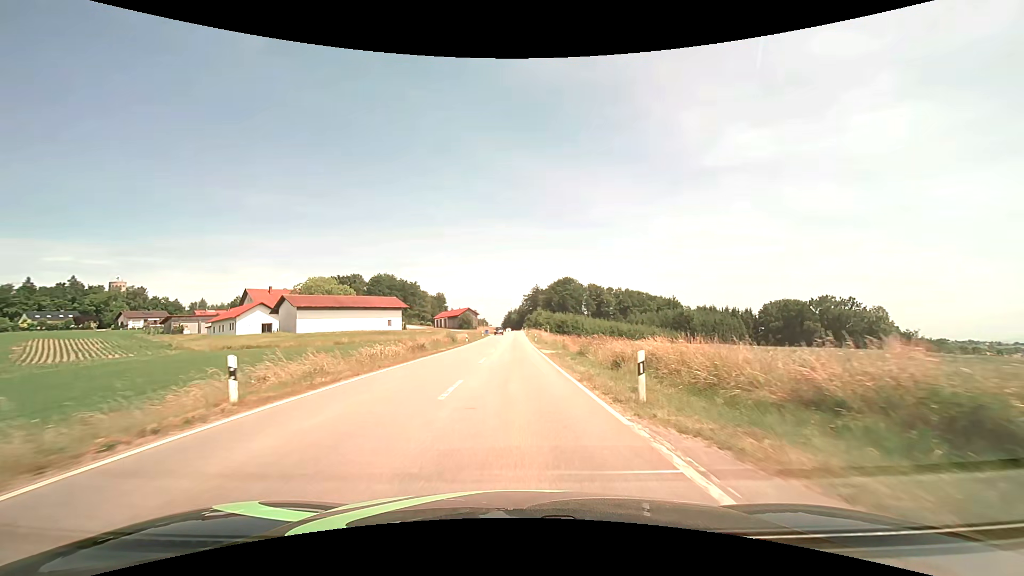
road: tertiary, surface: asphalt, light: Day
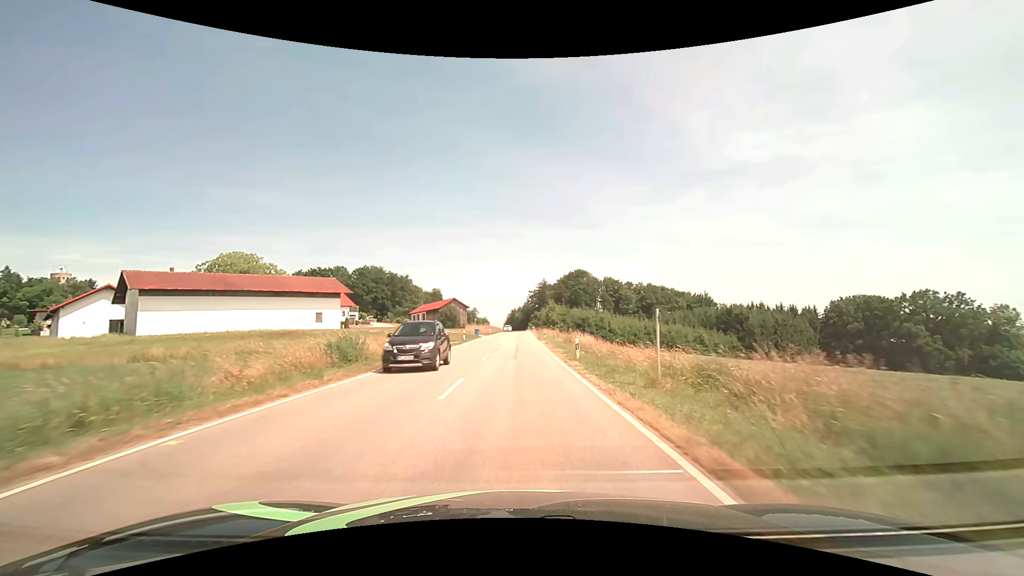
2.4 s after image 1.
(-0.3, +36.4) m; -1°
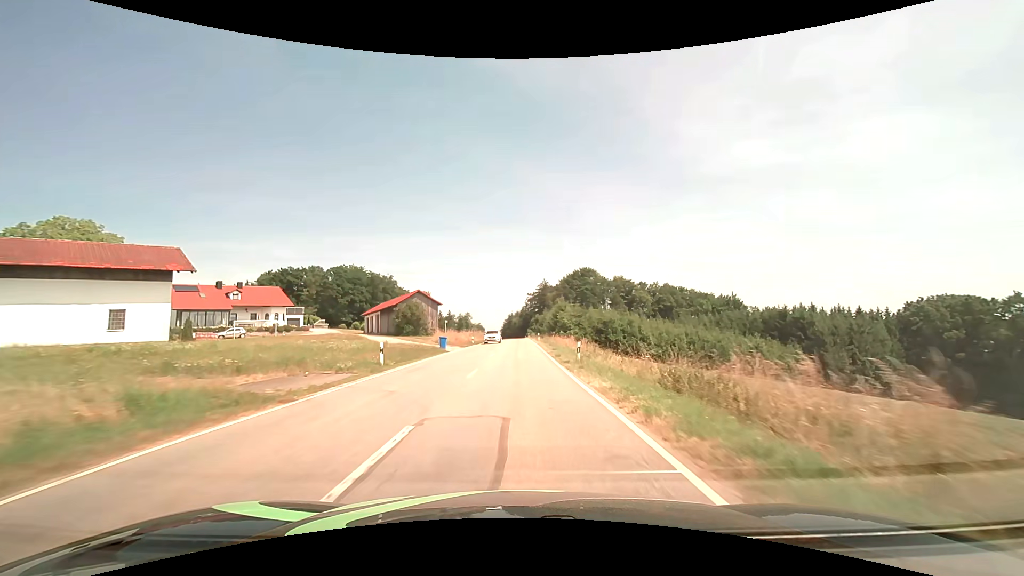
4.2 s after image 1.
(+0.3, +30.0) m; 0°
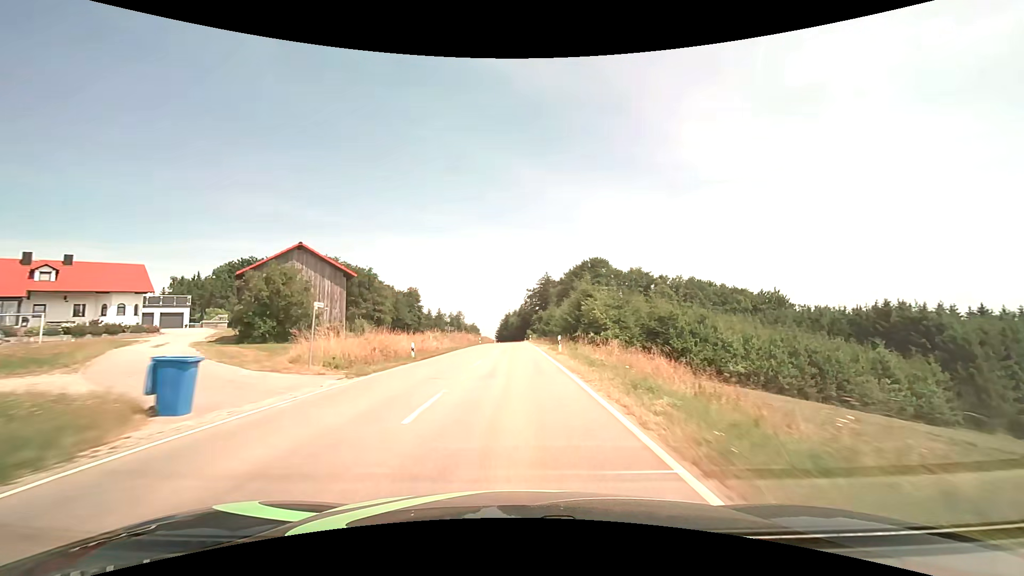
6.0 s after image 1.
(+0.2, +31.8) m; +1°
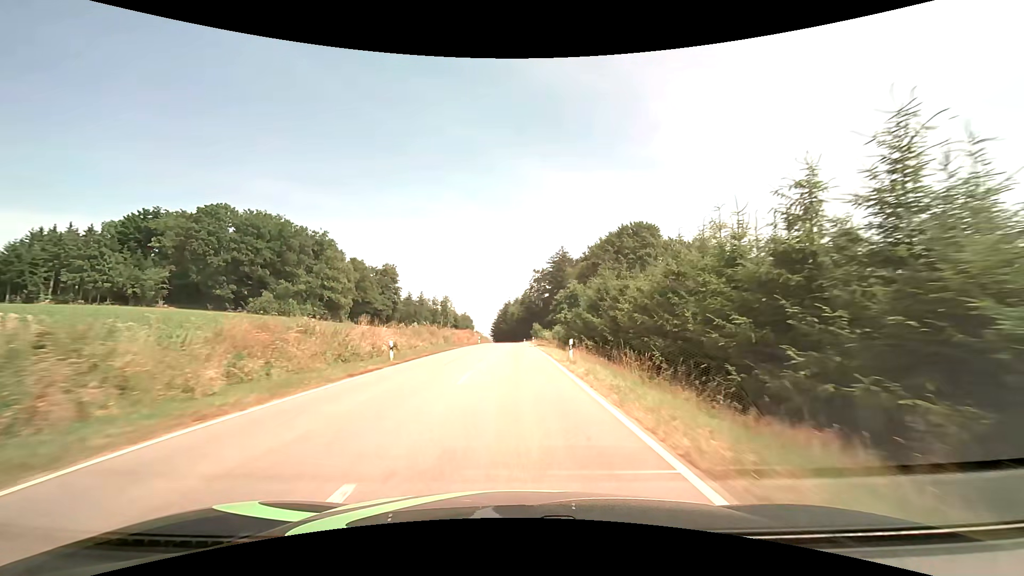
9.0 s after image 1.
(-0.5, +55.1) m; 0°
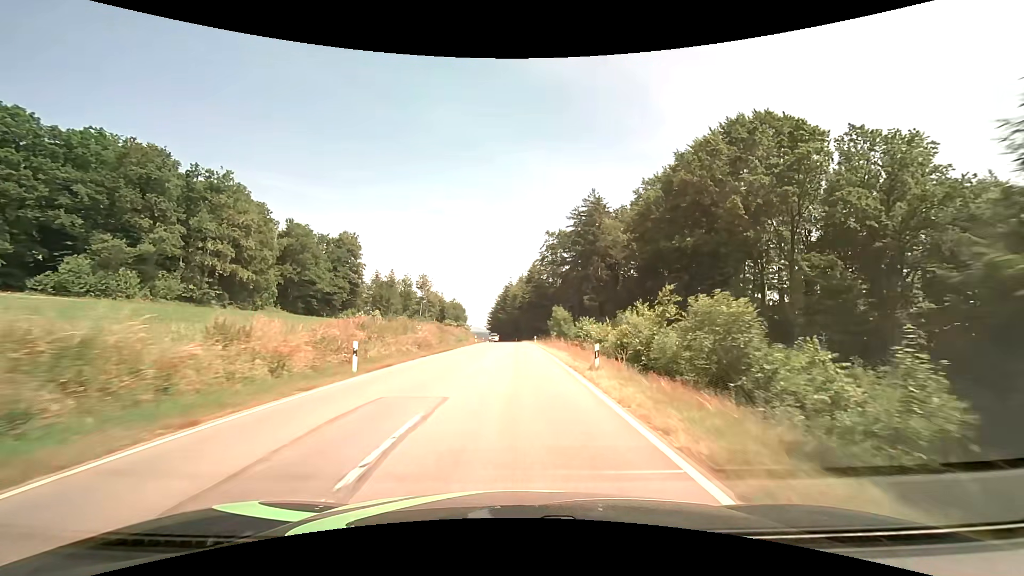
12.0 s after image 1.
(+0.1, +55.7) m; 0°
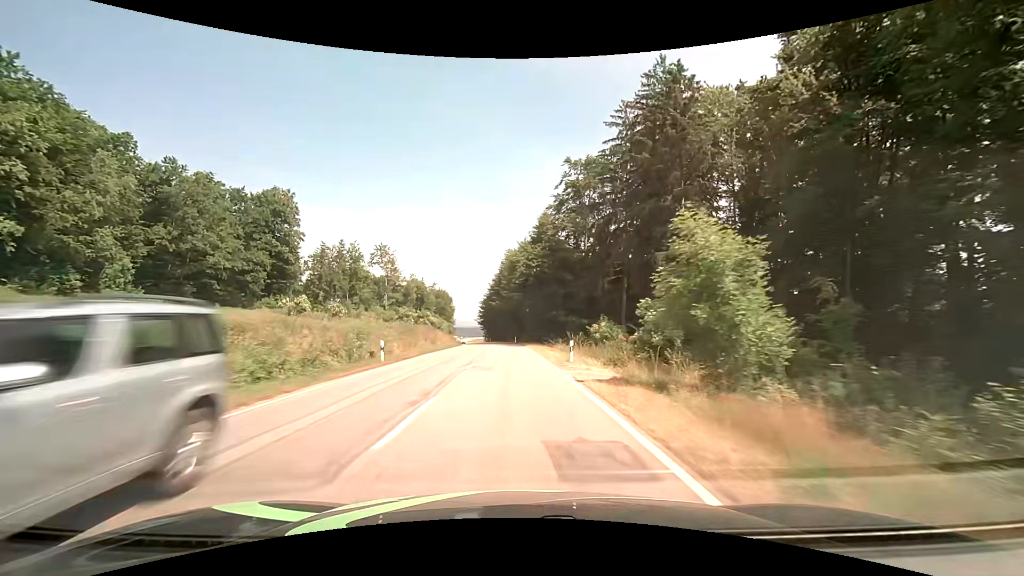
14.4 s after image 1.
(+0.3, +45.8) m; 0°
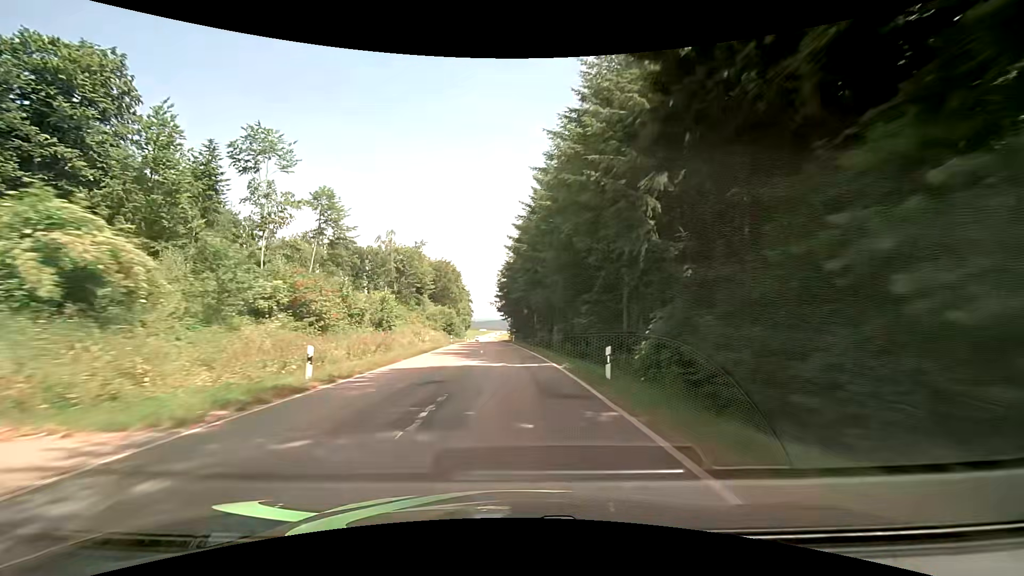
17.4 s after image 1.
(-1.6, +59.3) m; -4°
(0, +10) (0, +20) (-1, +30) (-1, +40) (-2, +50) (-3, +60) (-3, +70) (-4, +80) (-5, +90) (-6, +100) m
